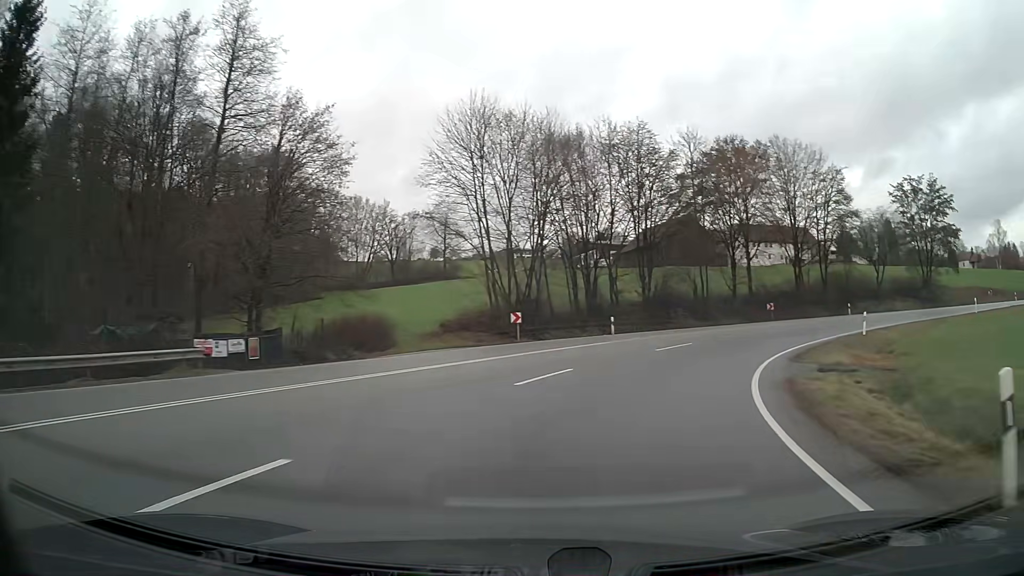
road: primary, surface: asphalt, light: Day
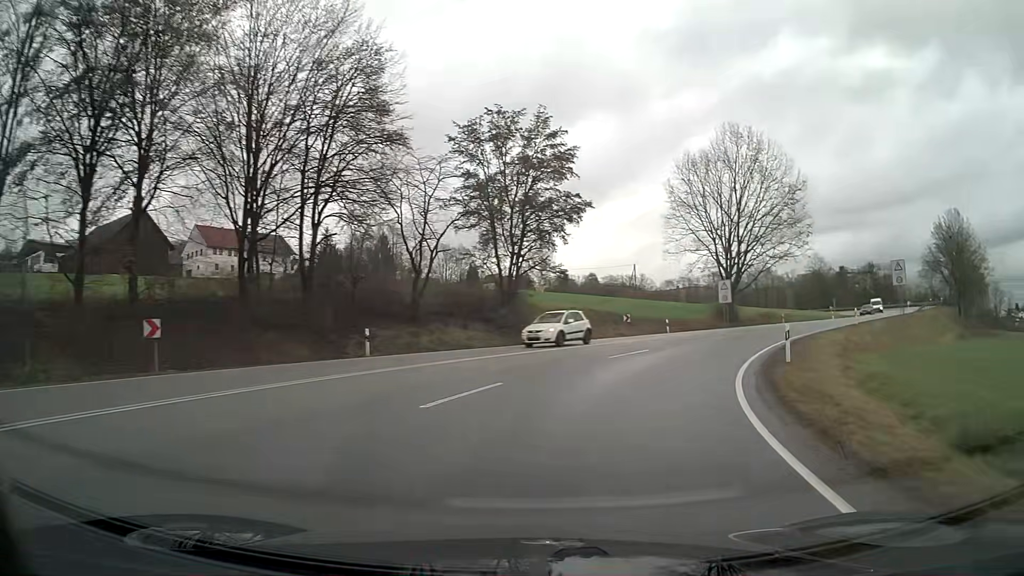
(+13.9, +33.1) m; +45°
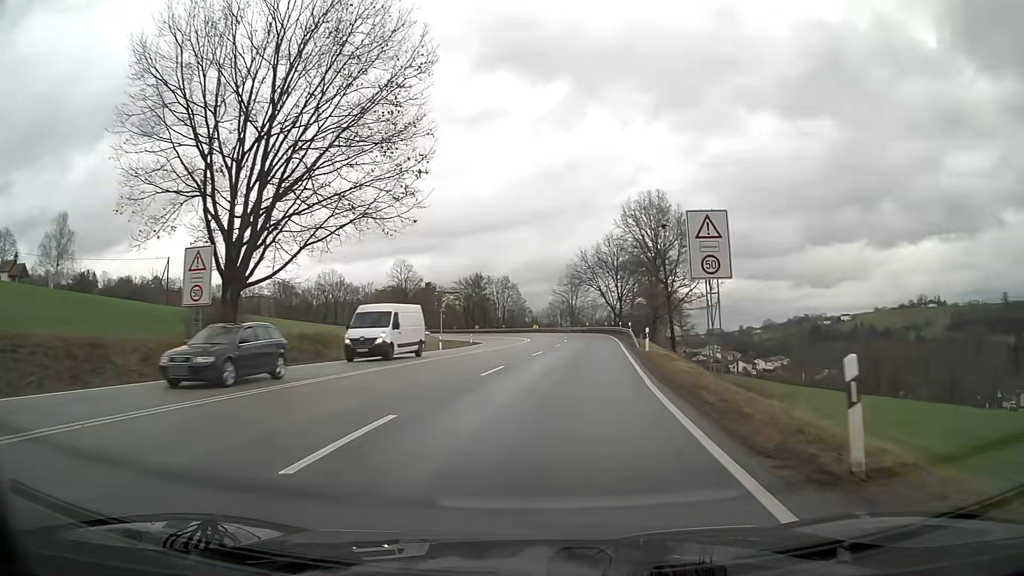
(+12.7, +35.3) m; +34°
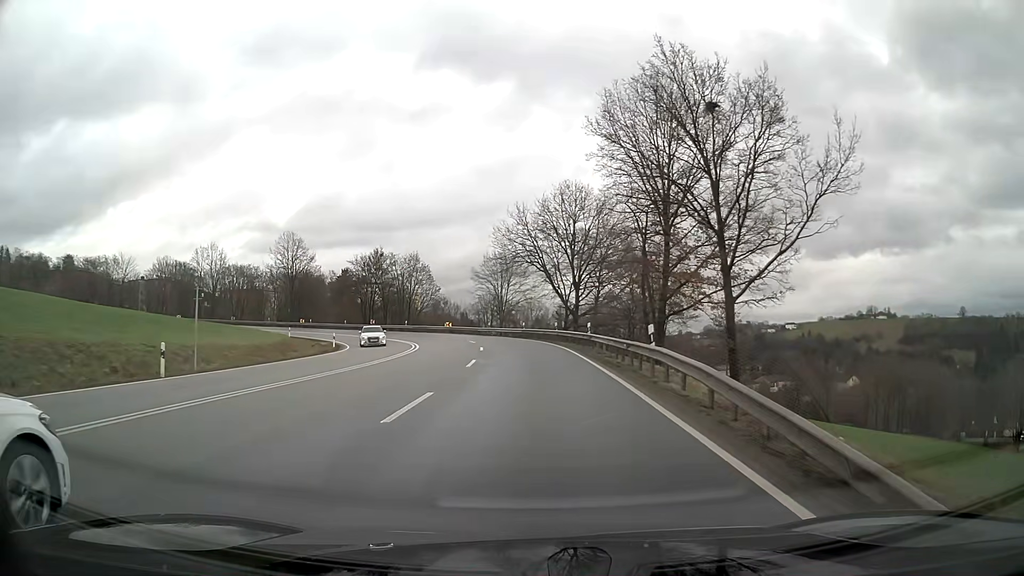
(+1.9, +32.0) m; +5°
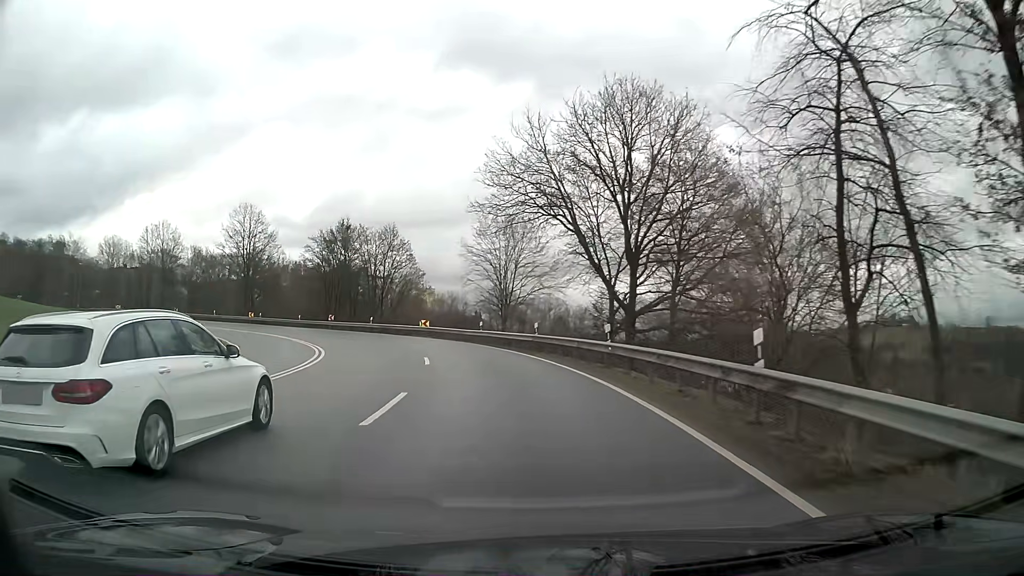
(-0.3, +24.3) m; -3°
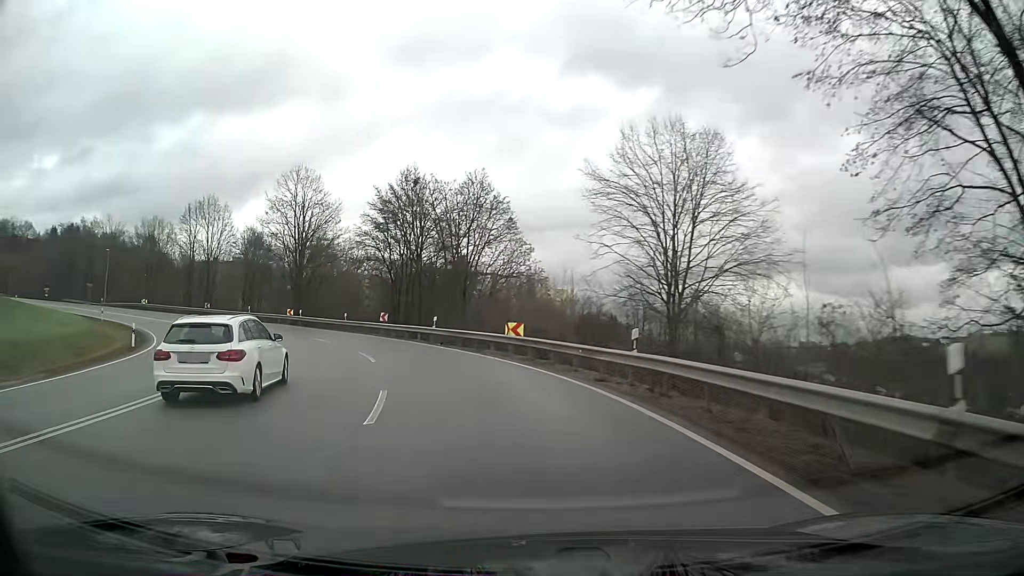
(-2.2, +23.9) m; -12°
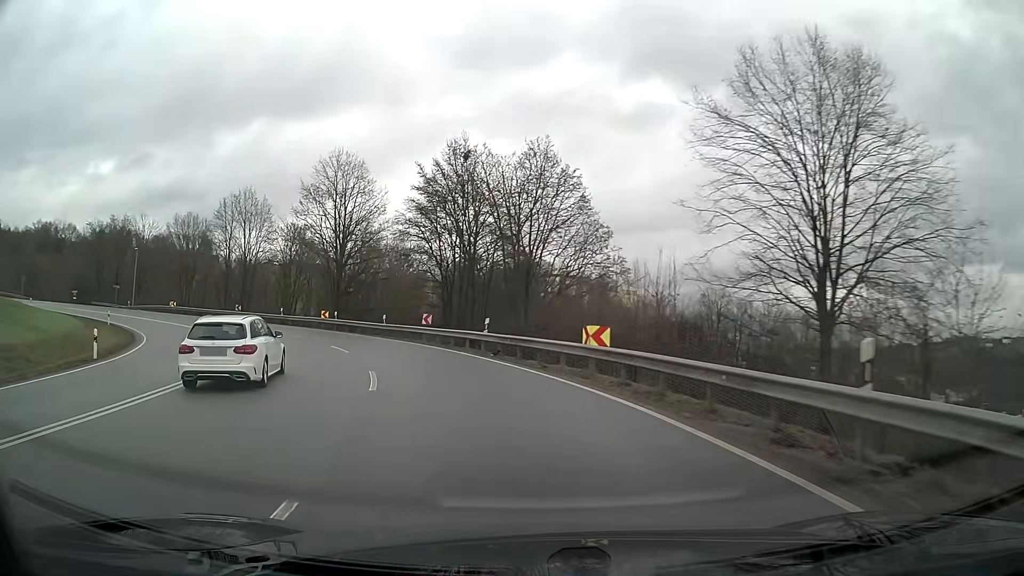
(-0.4, +8.0) m; -6°
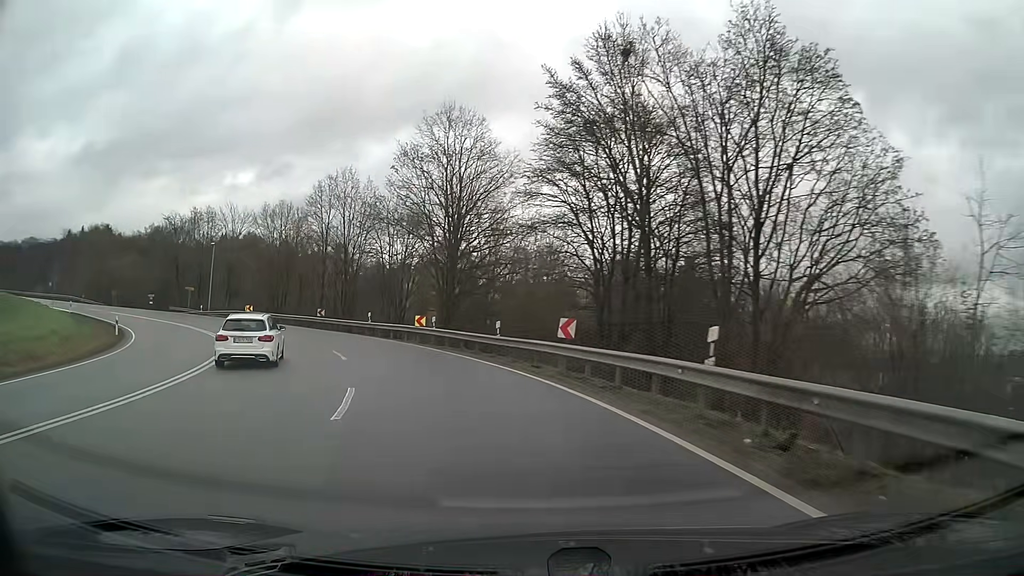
(-1.8, +15.8) m; -13°
